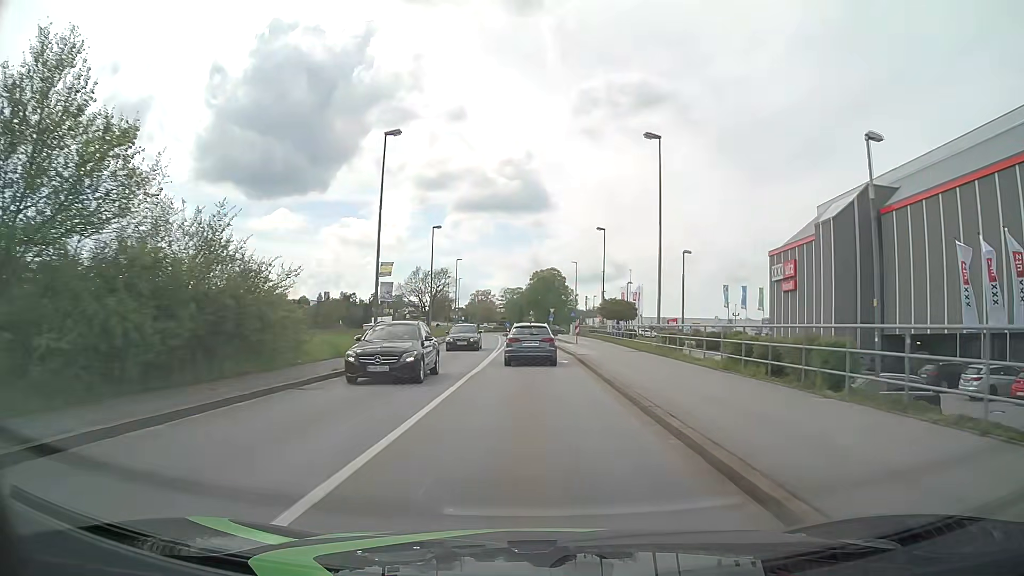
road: tertiary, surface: asphalt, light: Day
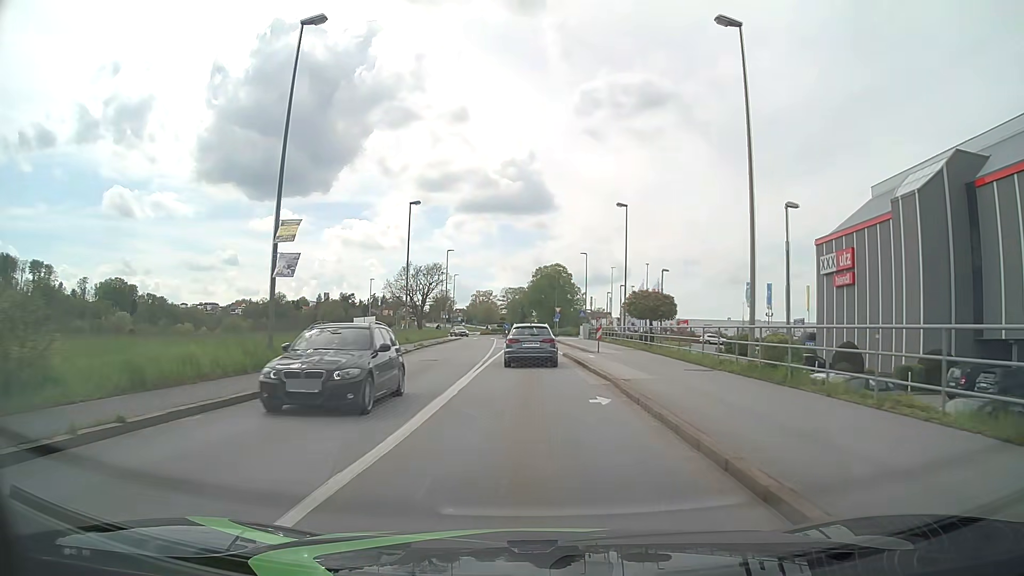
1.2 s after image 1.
(-0.1, +12.9) m; 0°
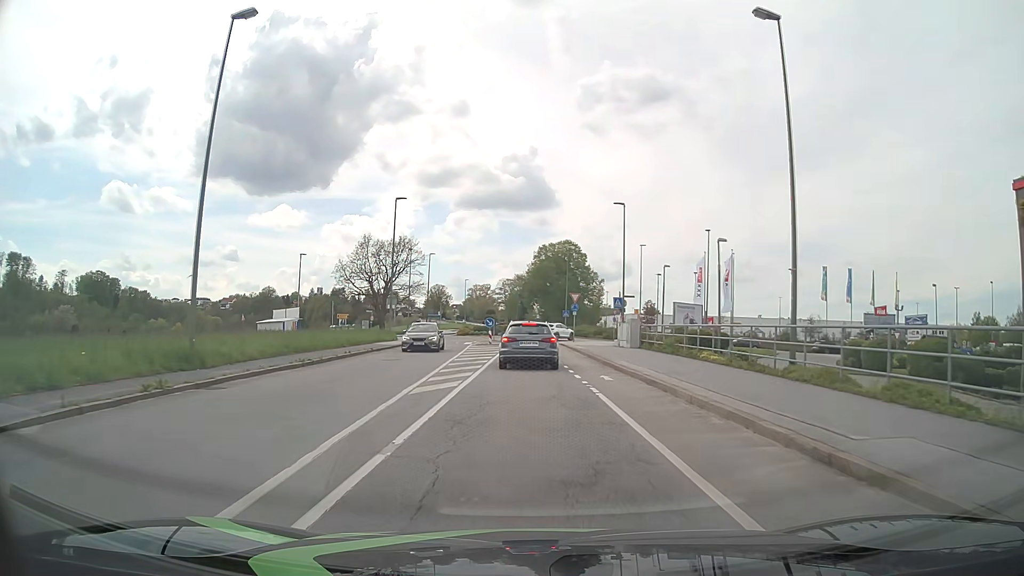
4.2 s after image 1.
(-0.2, +31.0) m; 0°
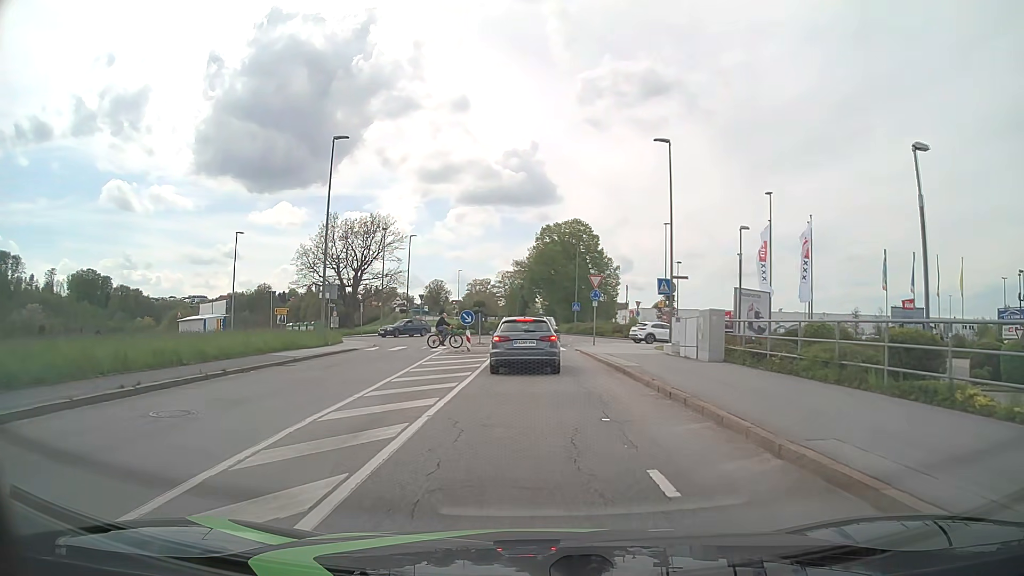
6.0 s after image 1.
(0.0, +15.5) m; 0°
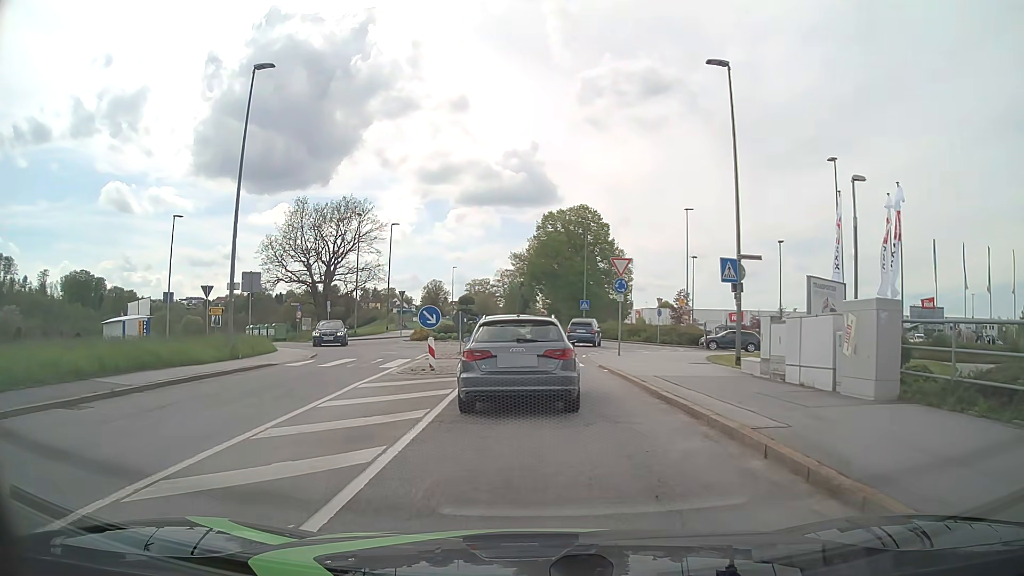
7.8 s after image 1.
(0.0, +9.8) m; -1°
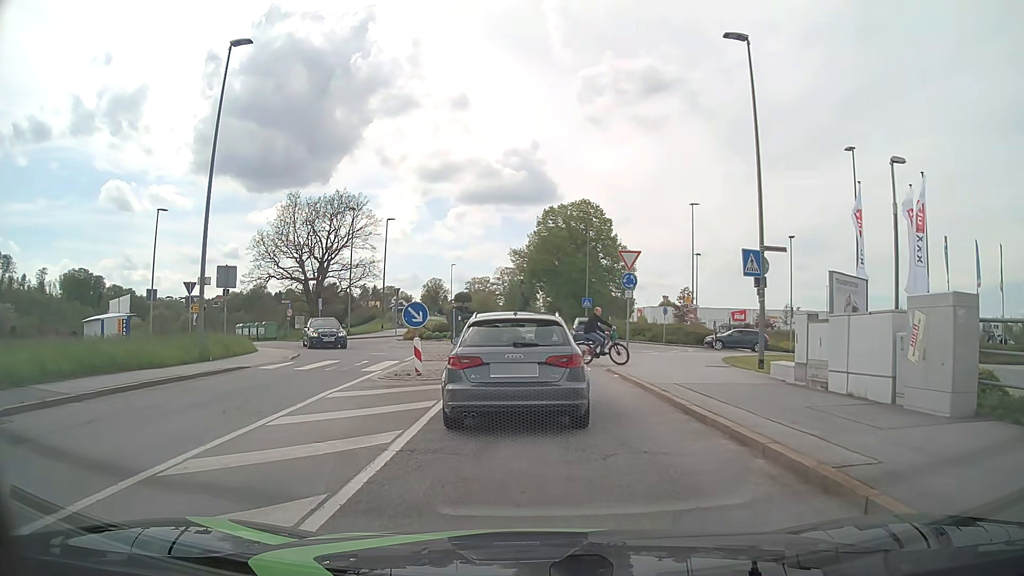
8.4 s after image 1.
(0.0, +2.1) m; +1°
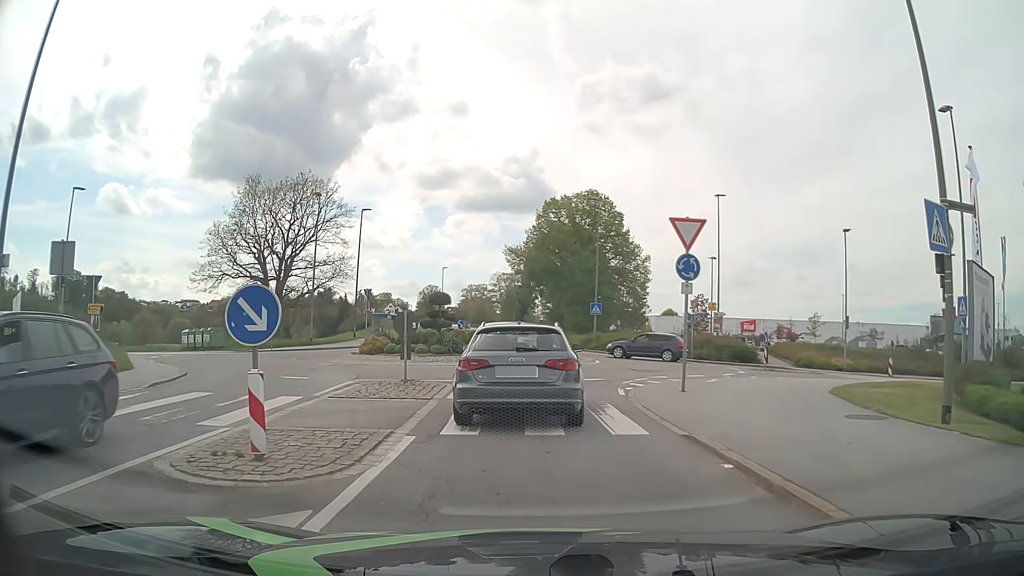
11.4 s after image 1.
(0.0, +9.3) m; 0°
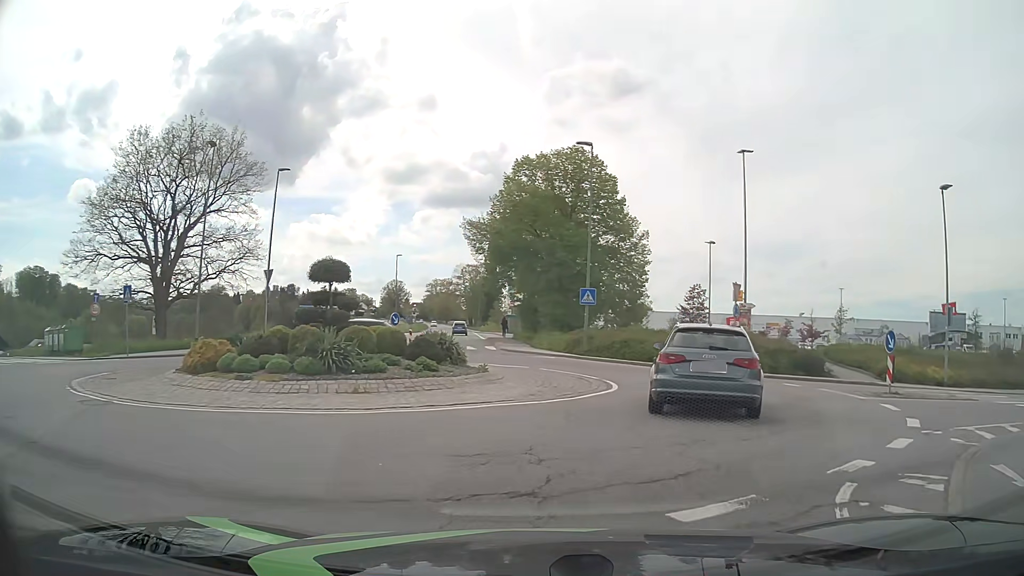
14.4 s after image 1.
(0.0, +13.5) m; +3°
(+2, +10) (+3, +19) (-1, +28) (-4, +38) (-6, +48) (-7, +58) (-8, +68) (-9, +77) (-11, +87) (-12, +97) m
